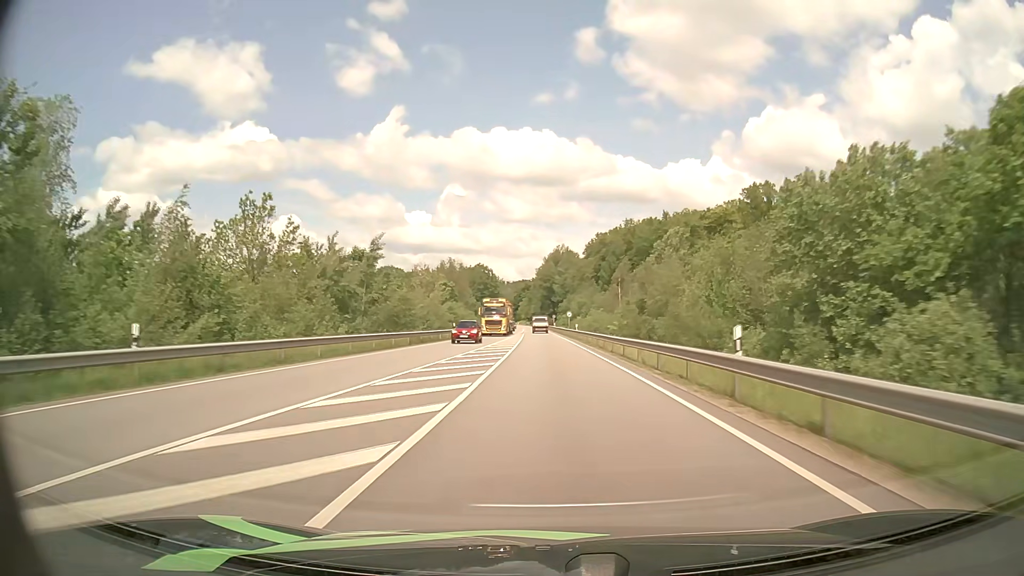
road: primary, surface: asphalt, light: Day
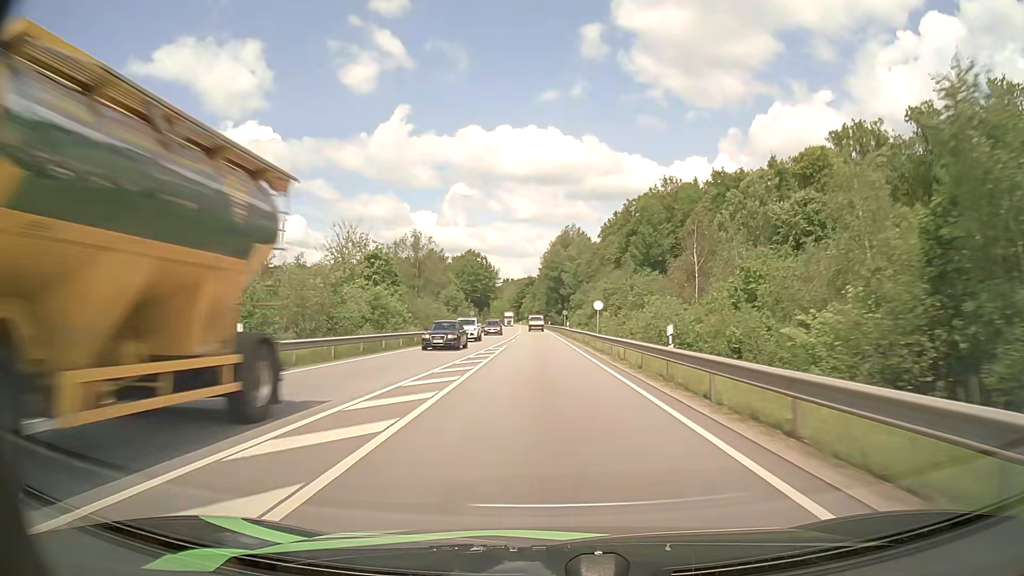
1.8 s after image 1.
(0.0, +44.2) m; 0°
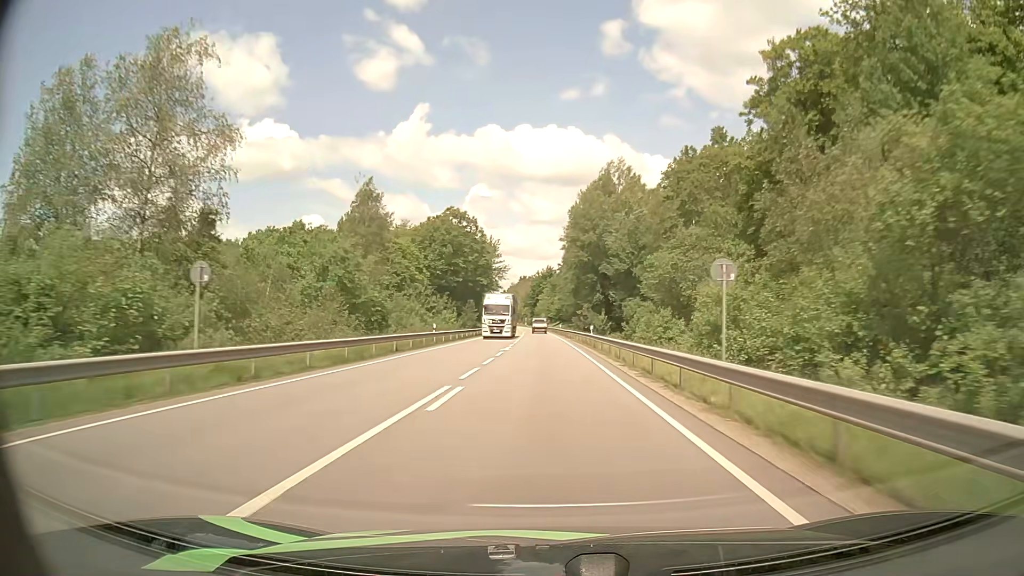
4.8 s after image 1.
(-1.1, +73.7) m; -2°
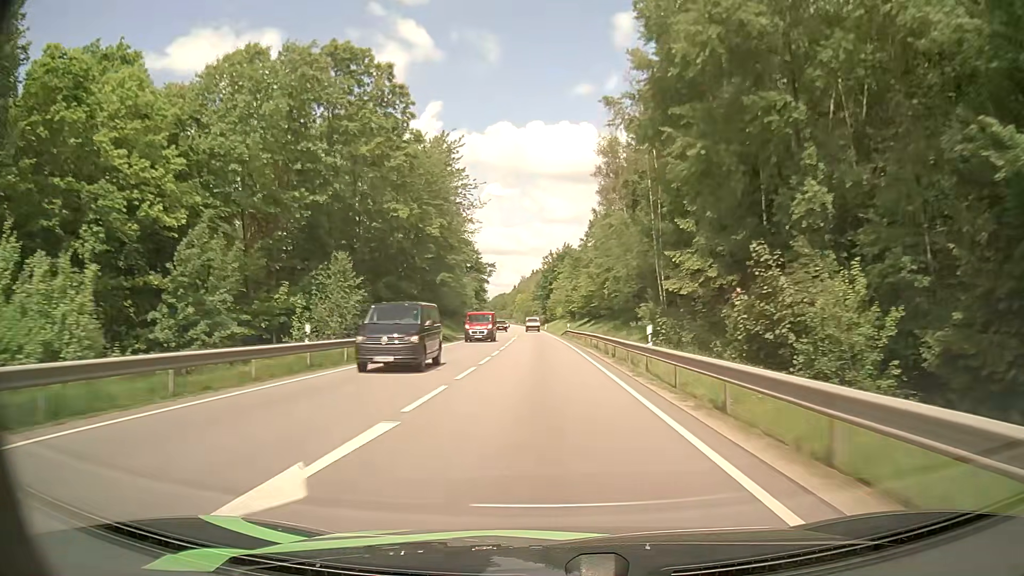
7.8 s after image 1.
(-0.5, +72.3) m; -1°
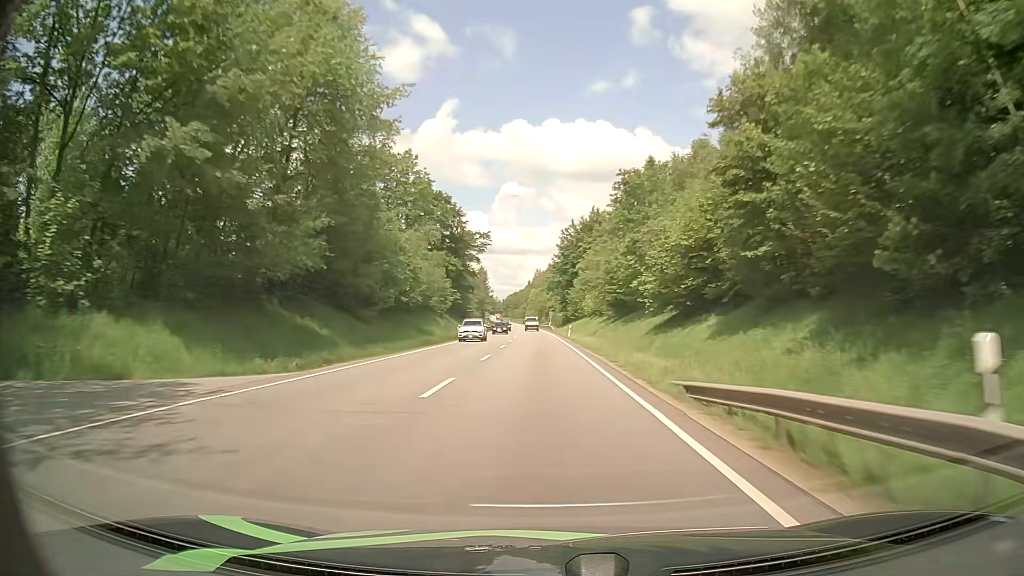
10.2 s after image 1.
(-0.6, +58.9) m; -1°
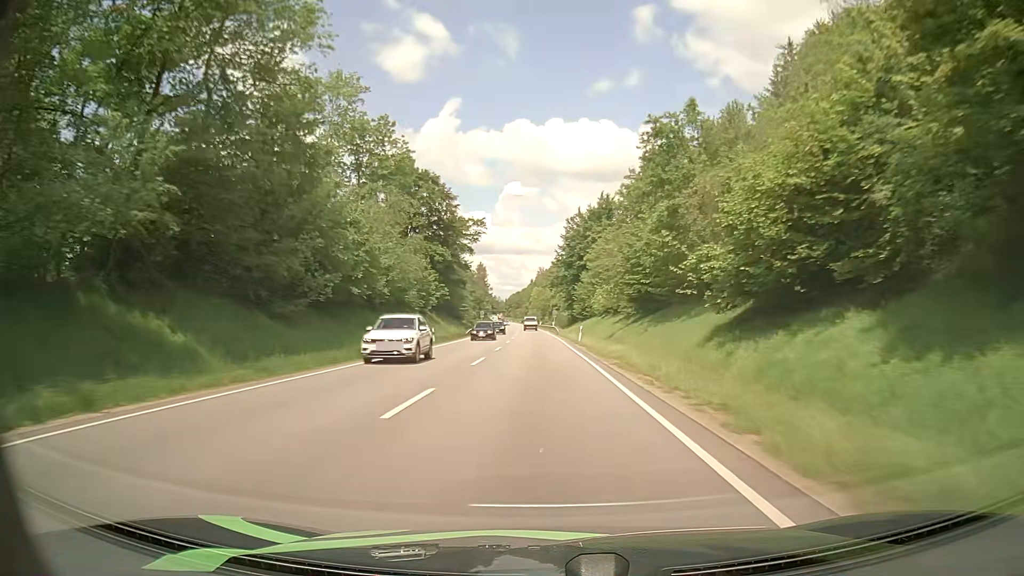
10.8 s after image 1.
(0.0, +14.9) m; 0°
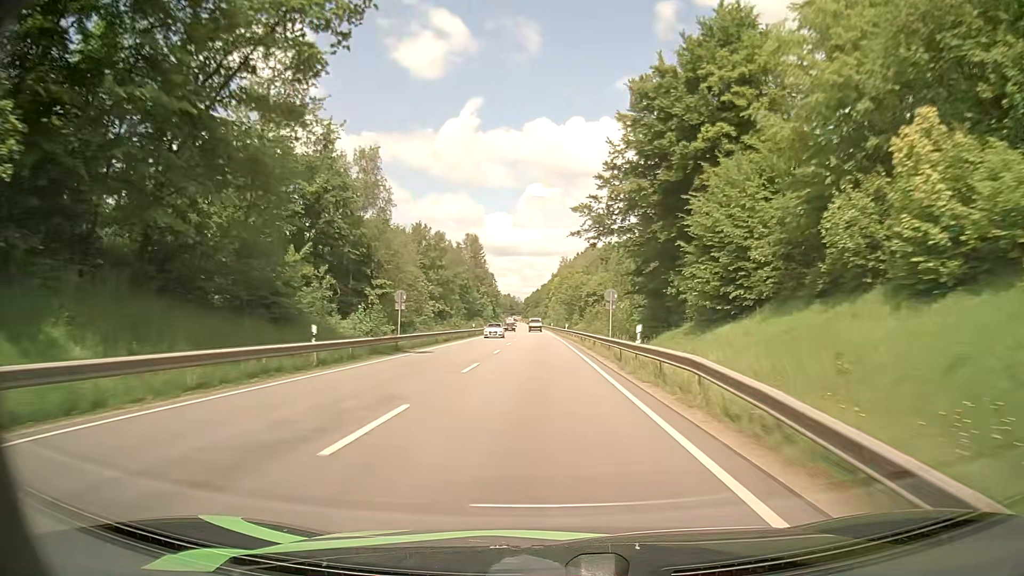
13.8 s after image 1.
(-2.0, +74.7) m; -2°
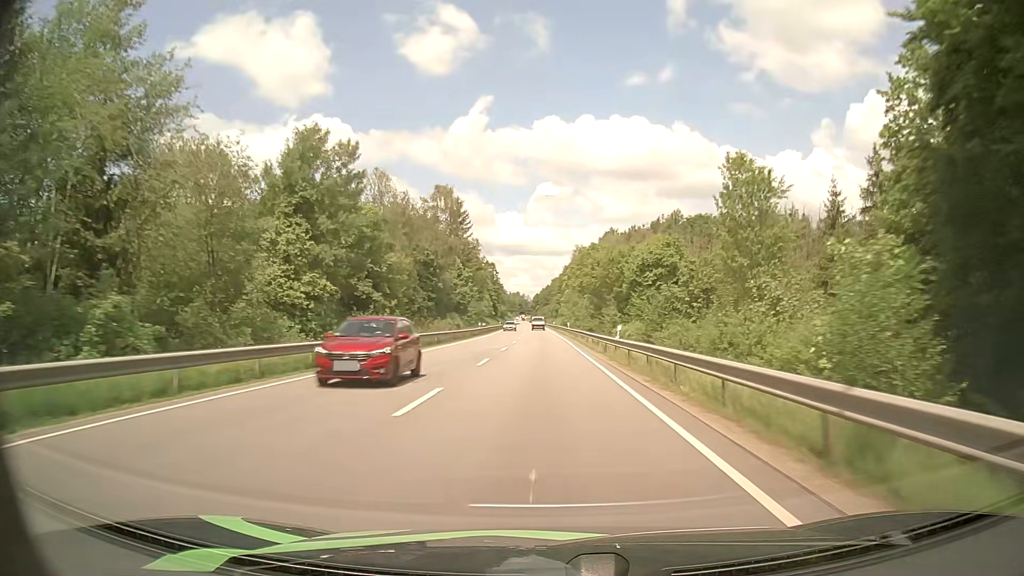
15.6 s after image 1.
(-0.4, +45.1) m; -1°
(0, +10) (0, +20) (0, +30) (0, +40) (0, +50) (0, +60) (0, +70) (-1, +80) (-1, +90) (-1, +100) m
